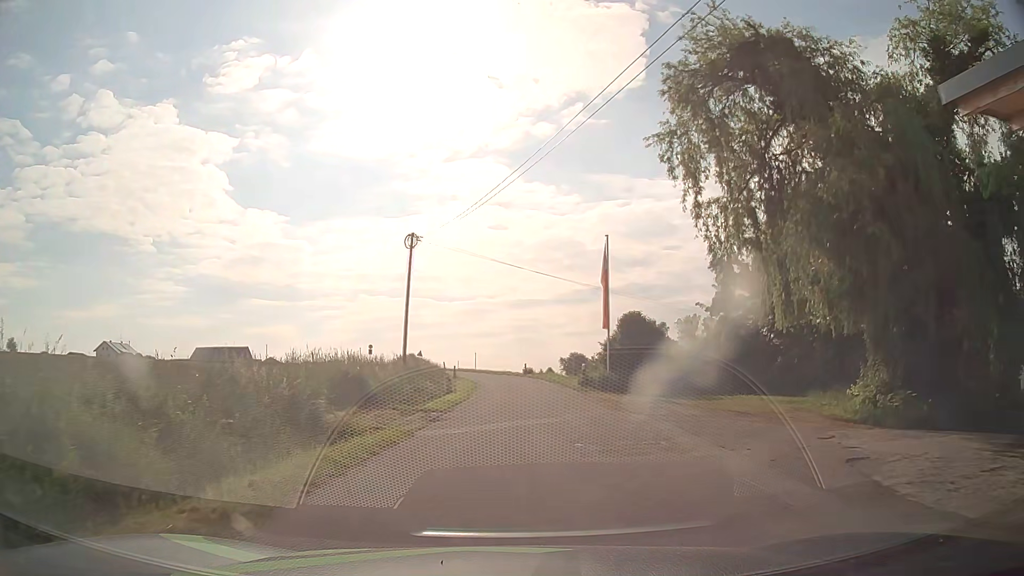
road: unclassified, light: Day
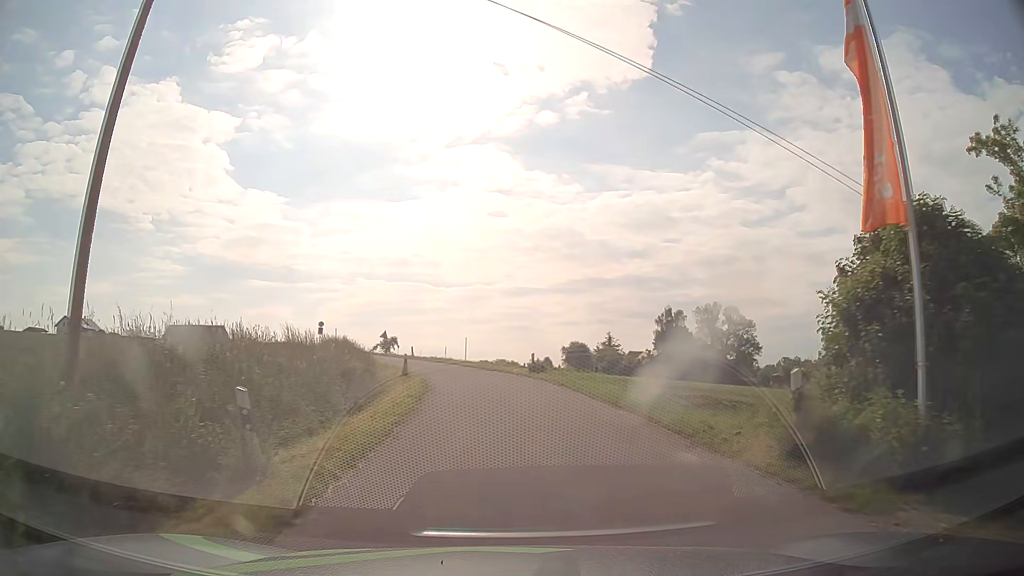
(0.0, +23.5) m; 0°
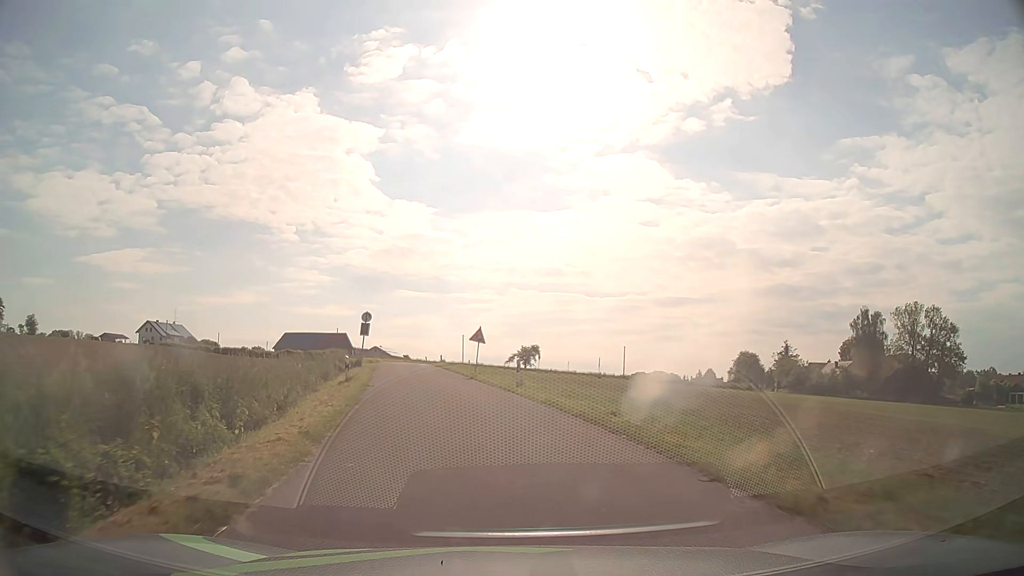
(-2.5, +33.3) m; -12°
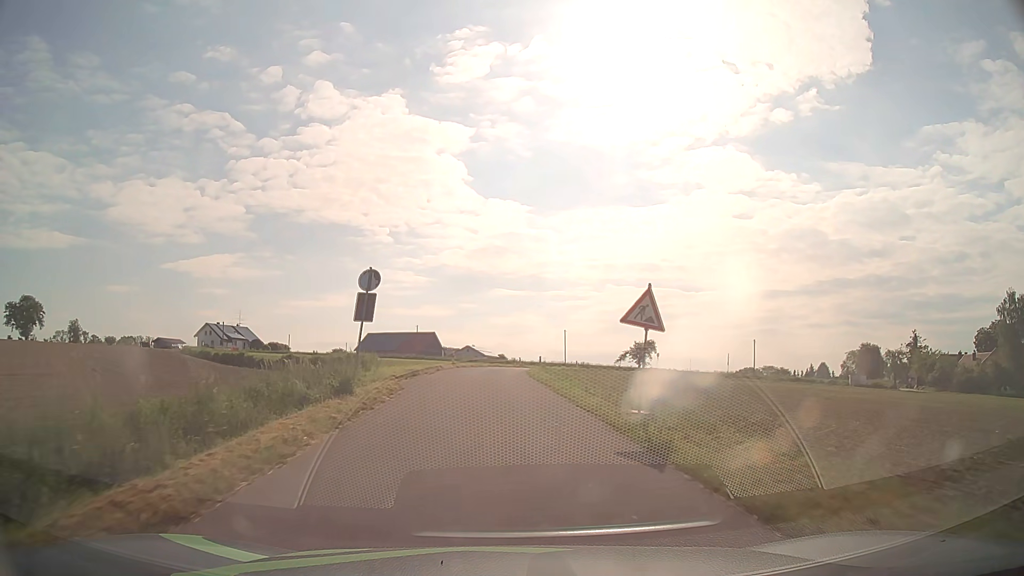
(-2.0, +21.8) m; -9°
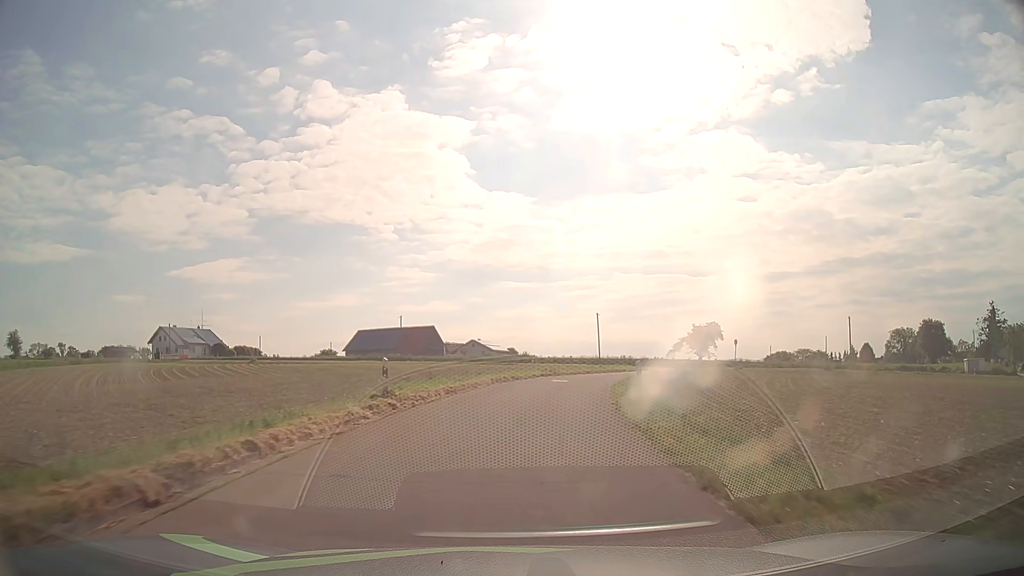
(-0.6, +31.2) m; -1°
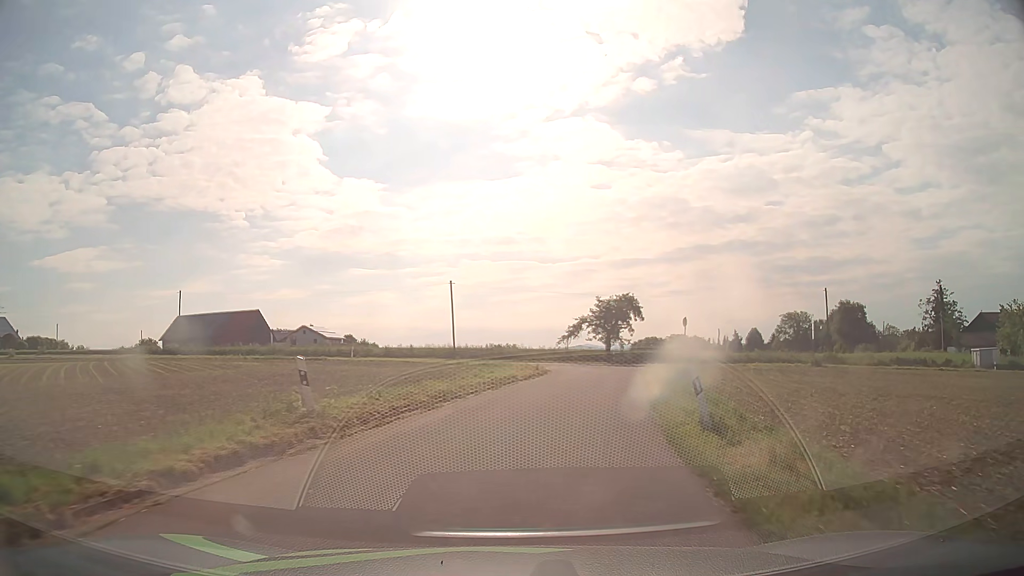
(+3.0, +28.8) m; +13°
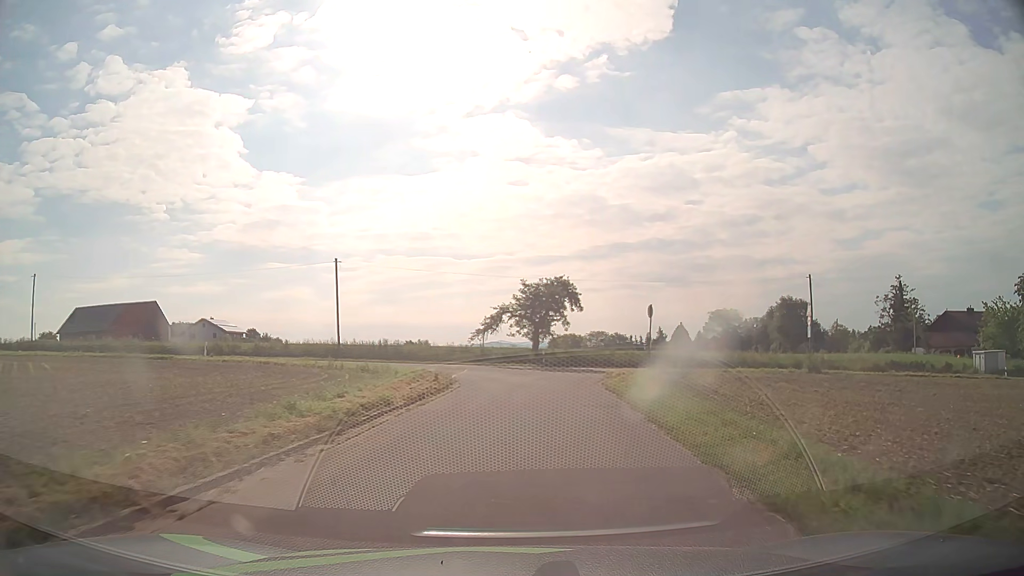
(+0.9, +12.7) m; +7°
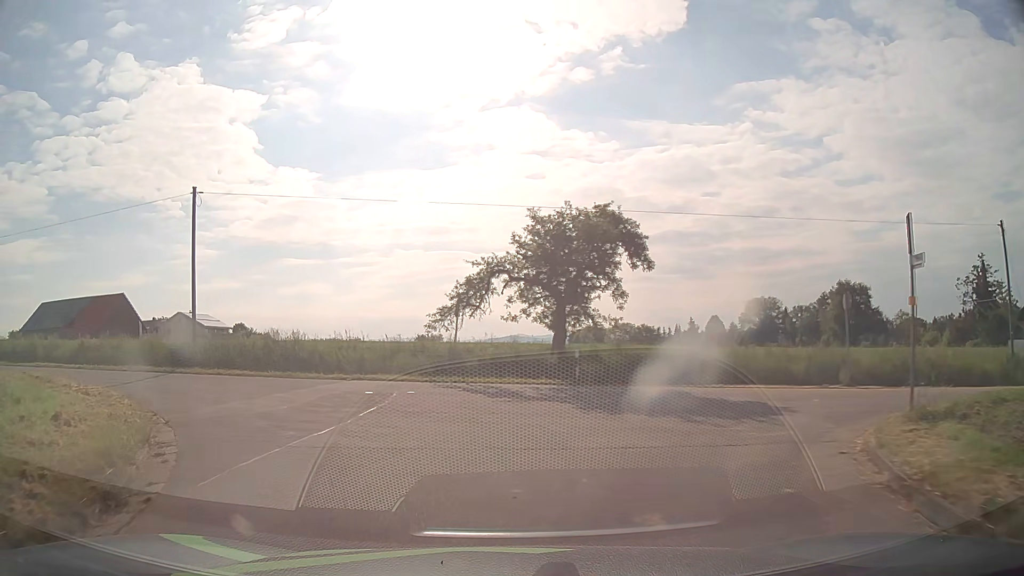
(+1.0, +21.7) m; 0°
(-2, +10) (-8, +17) (-18, +21) (-27, +22) (-37, +22) (-47, +23) (-57, +23) (-67, +23) (-77, +22) (-87, +20) m
